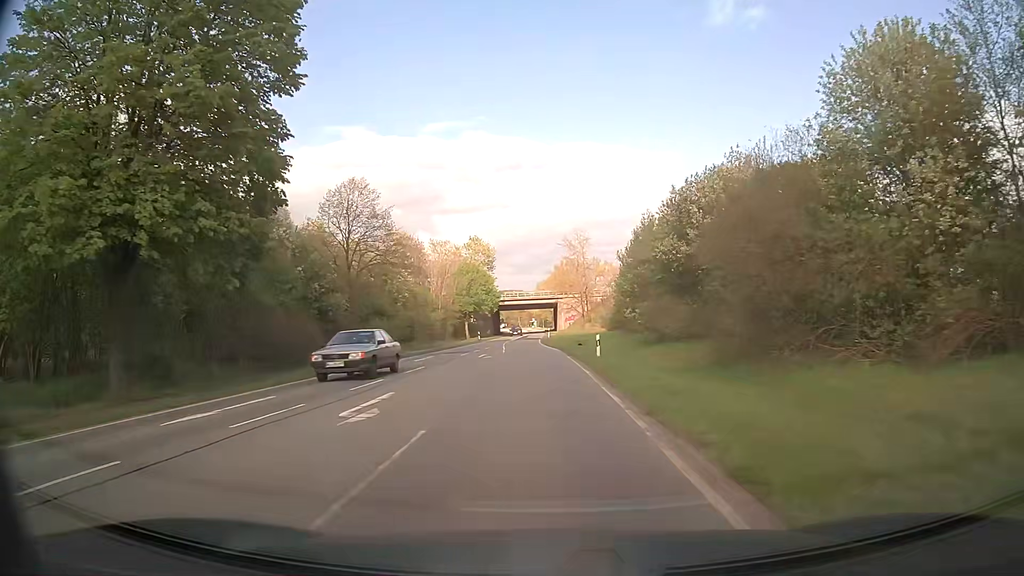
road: secondary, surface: asphalt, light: Day
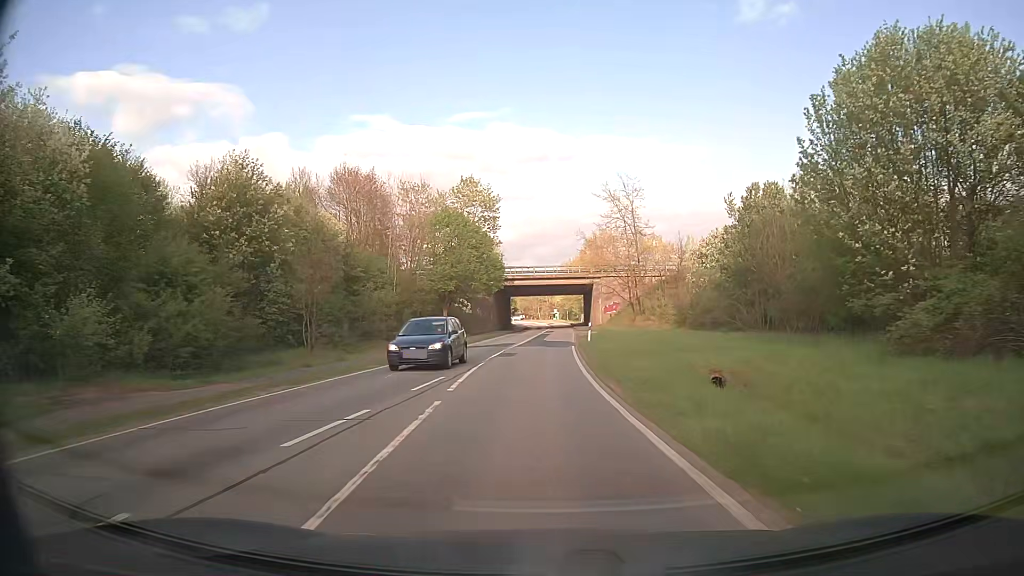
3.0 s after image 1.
(-0.4, +38.1) m; -1°
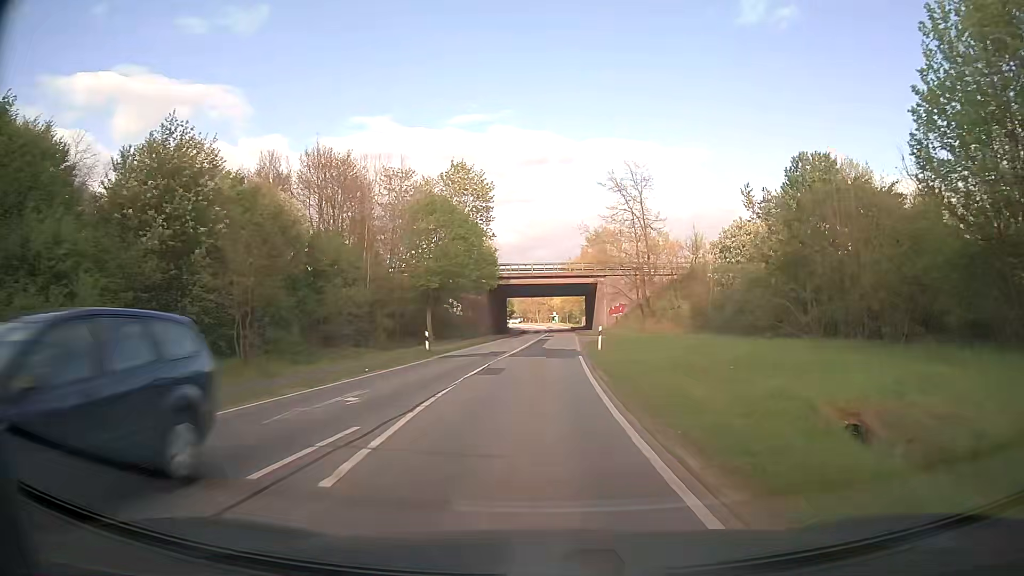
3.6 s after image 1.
(0.0, +7.6) m; 0°
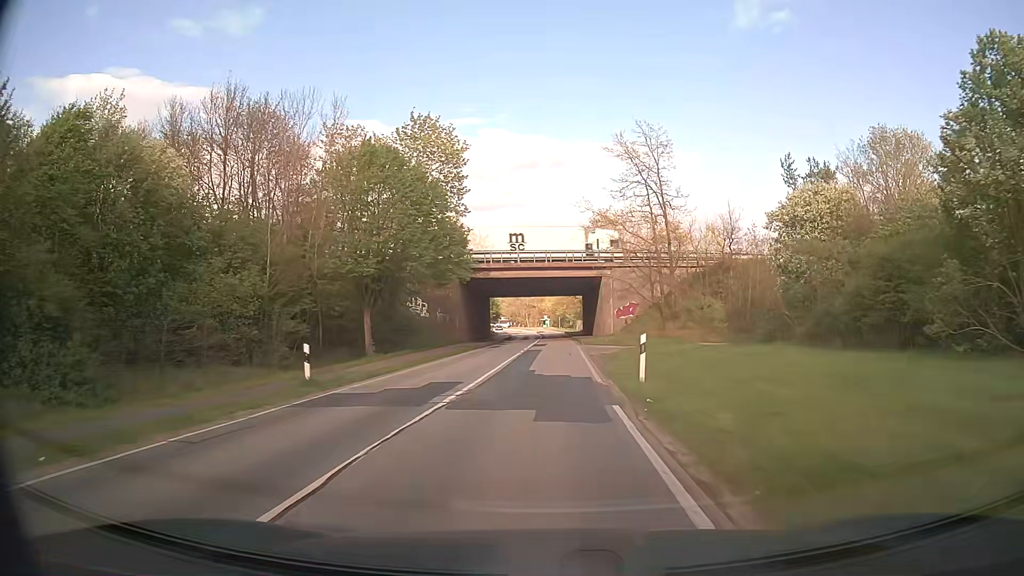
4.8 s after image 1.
(+0.1, +15.3) m; +1°
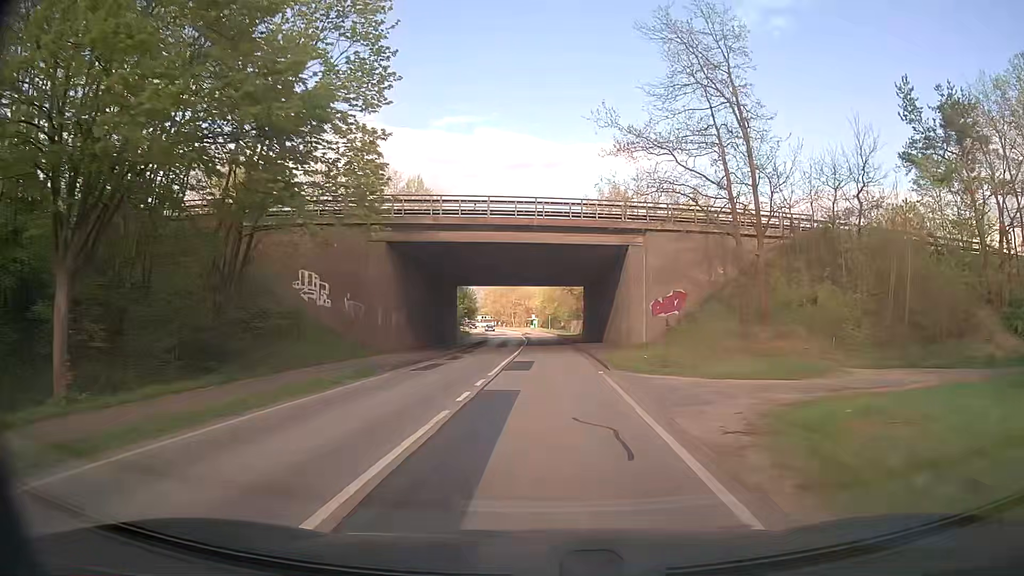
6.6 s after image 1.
(+0.2, +22.8) m; +1°
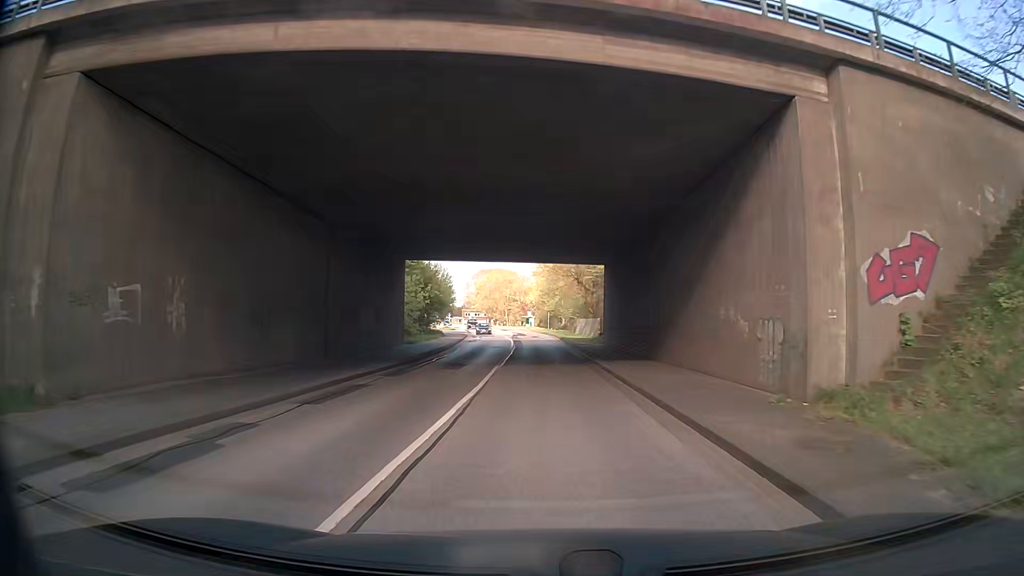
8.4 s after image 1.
(+0.2, +22.8) m; 0°
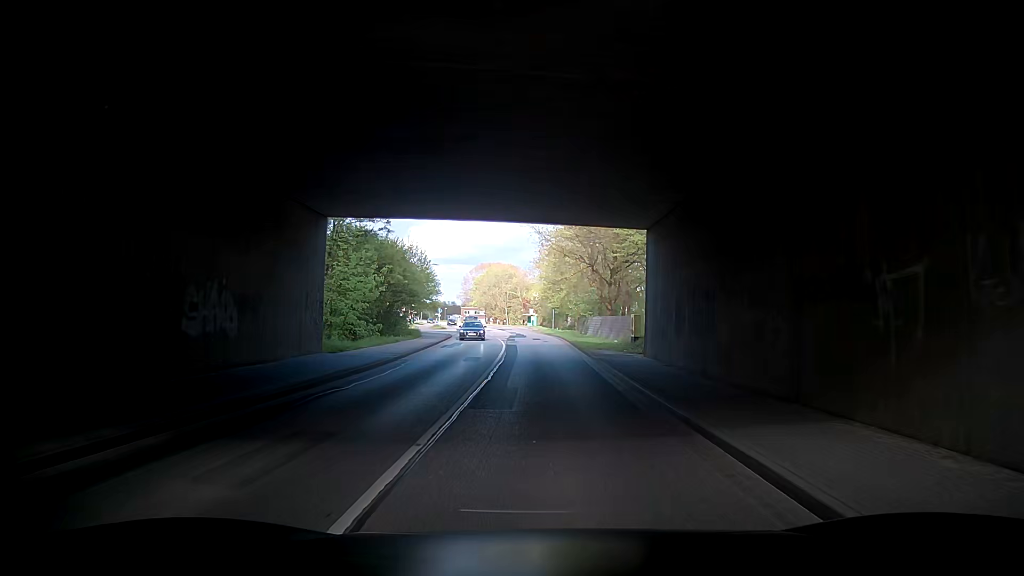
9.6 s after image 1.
(0.0, +15.2) m; -2°
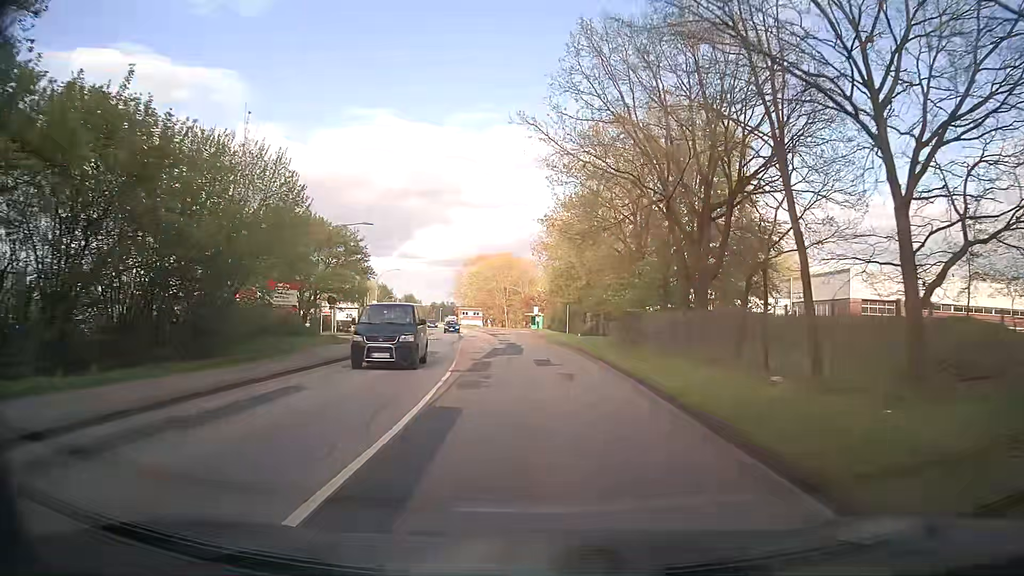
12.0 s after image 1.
(+0.2, +30.4) m; 0°
